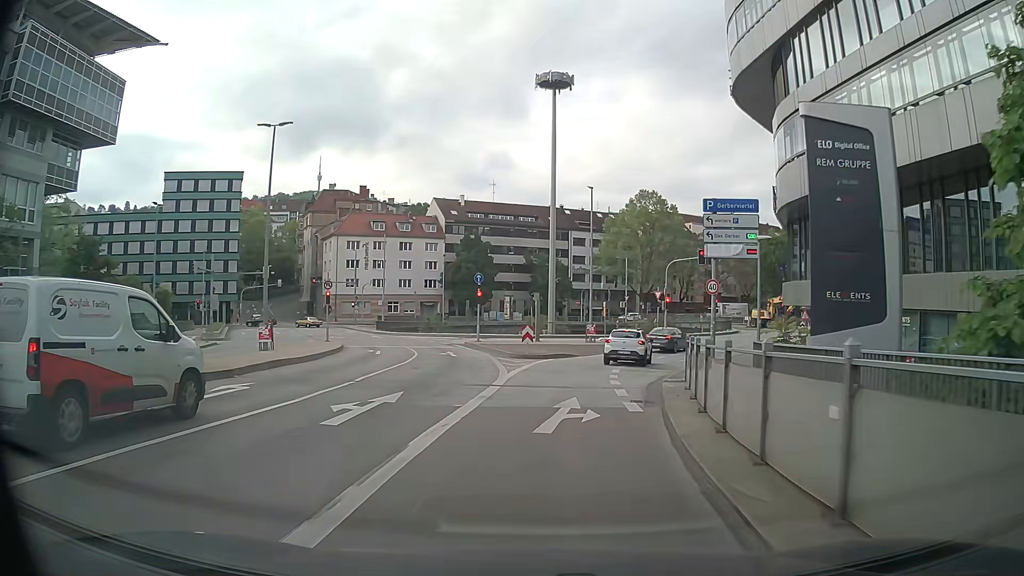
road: primary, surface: asphalt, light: Day
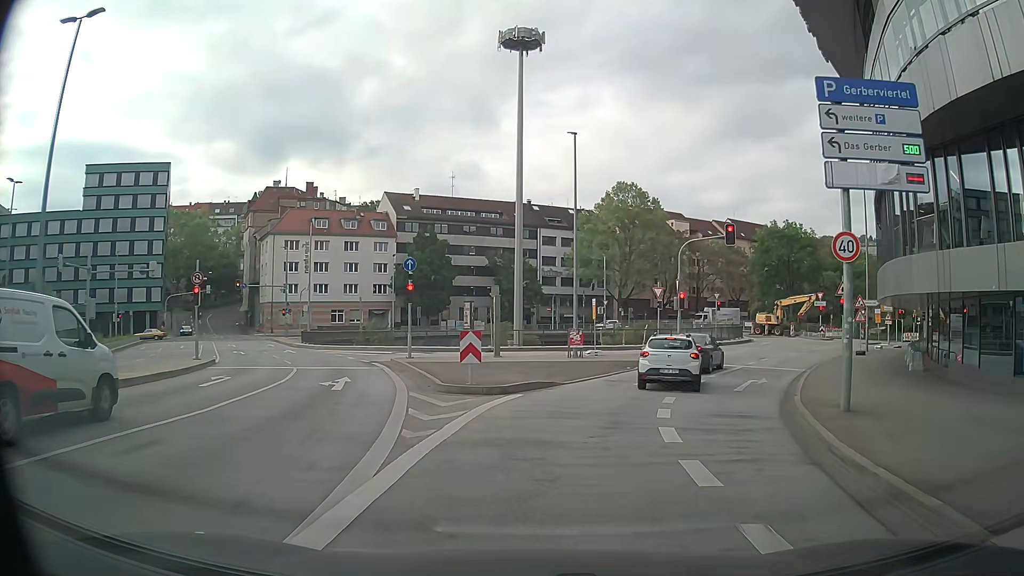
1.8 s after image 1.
(-0.1, +14.0) m; -1°
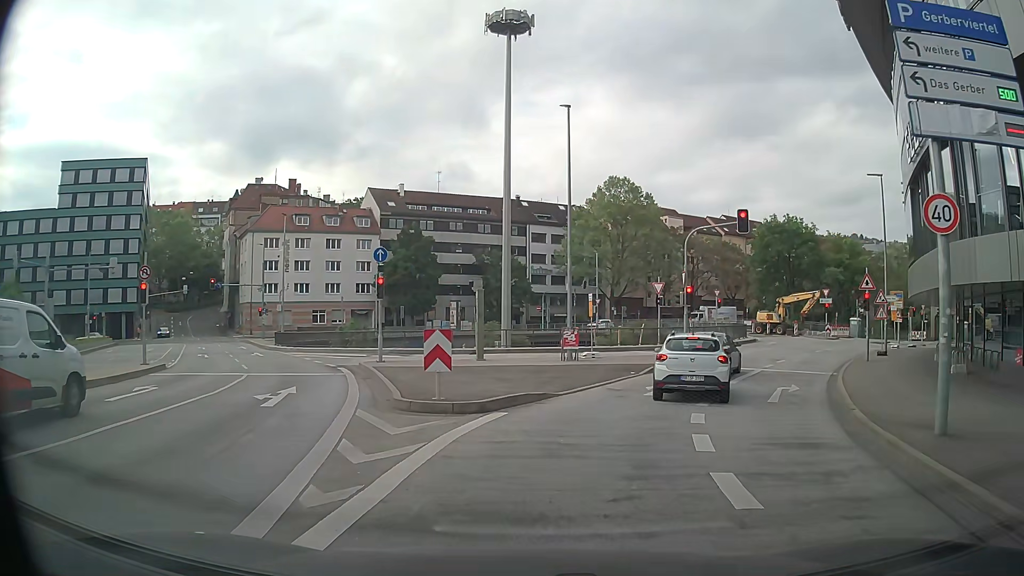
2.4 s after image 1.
(0.0, +3.7) m; -2°
